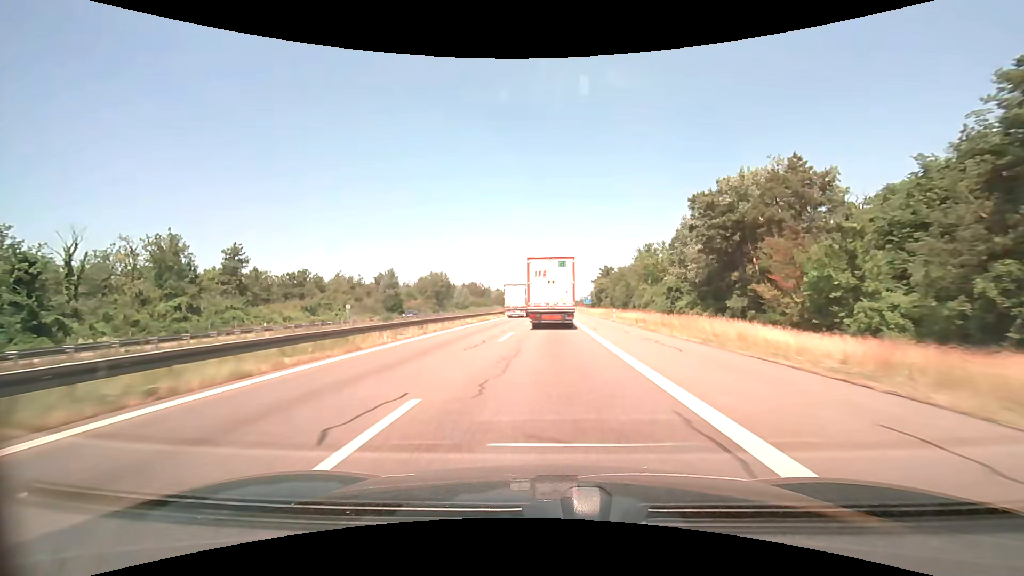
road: motorway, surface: asphalt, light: Day
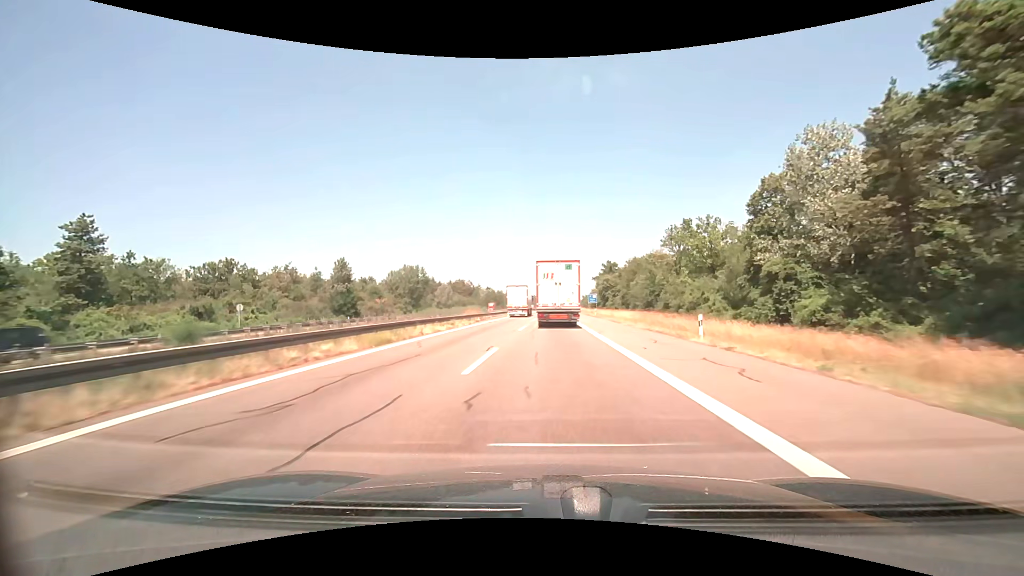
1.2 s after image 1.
(+0.1, +27.1) m; +1°
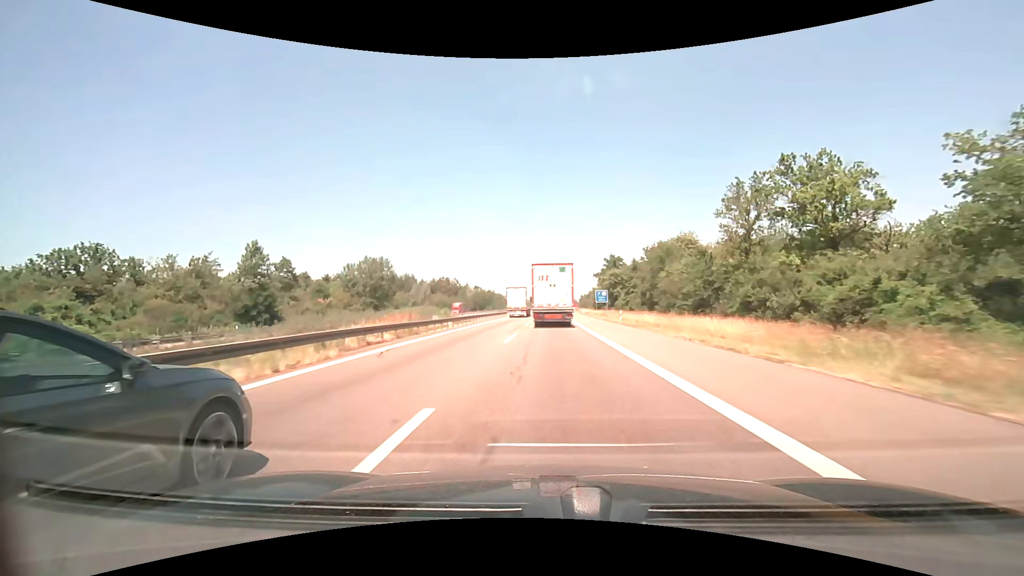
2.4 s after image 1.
(+0.1, +27.3) m; +1°
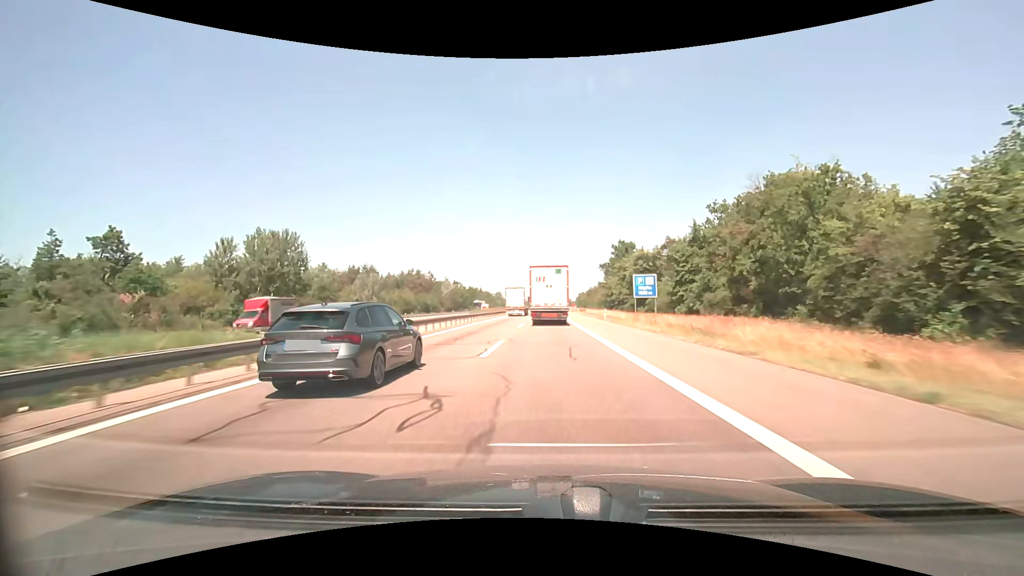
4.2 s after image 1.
(+0.3, +41.4) m; +1°
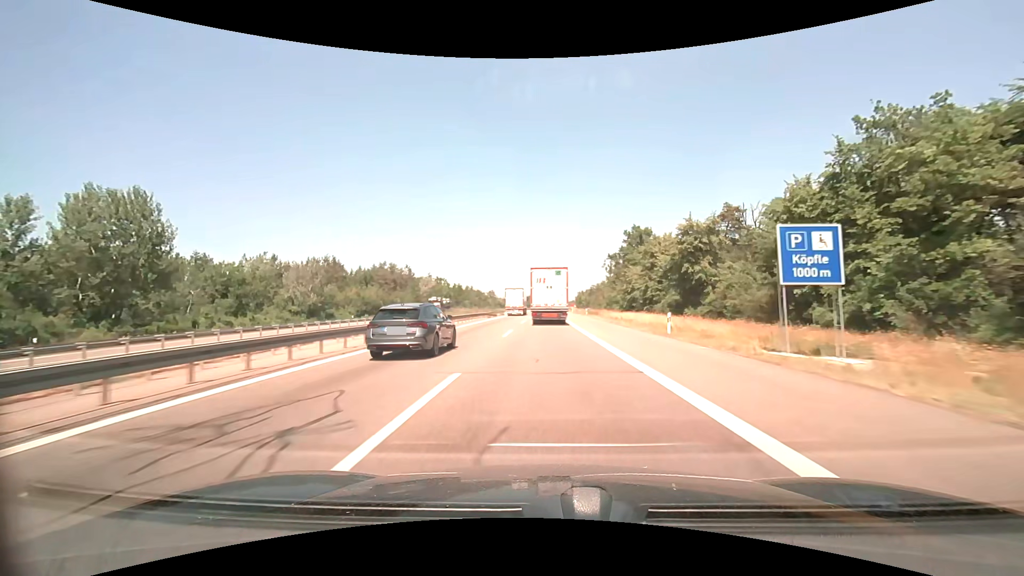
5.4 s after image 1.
(+0.1, +27.8) m; +1°
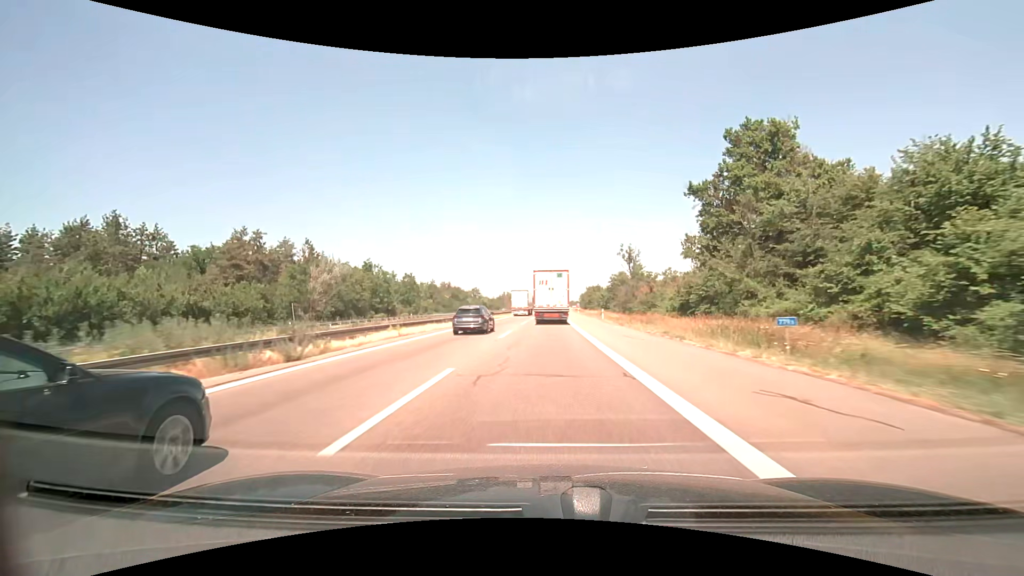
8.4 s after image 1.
(+0.3, +70.3) m; 0°
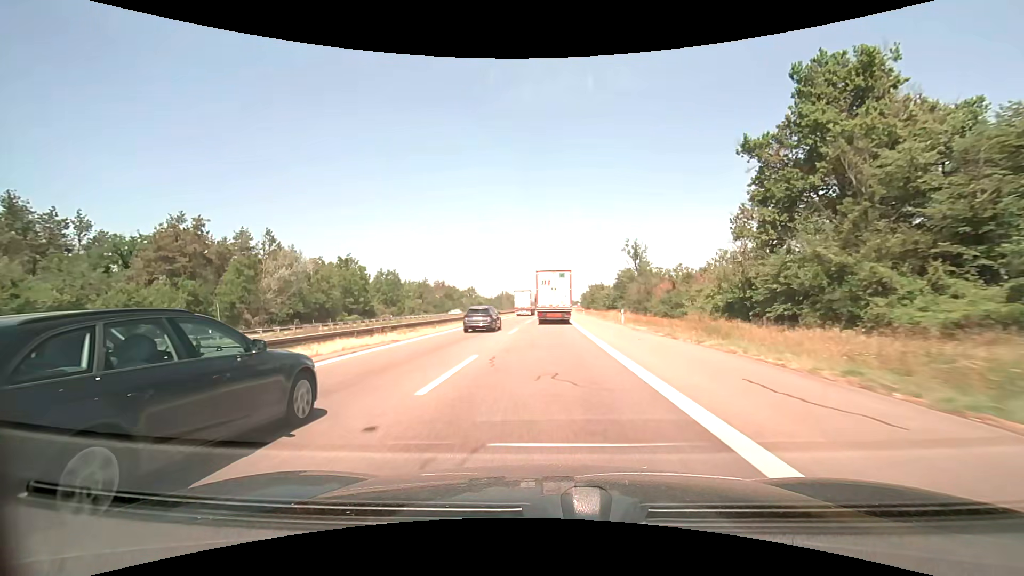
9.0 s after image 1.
(0.0, +14.2) m; 0°
